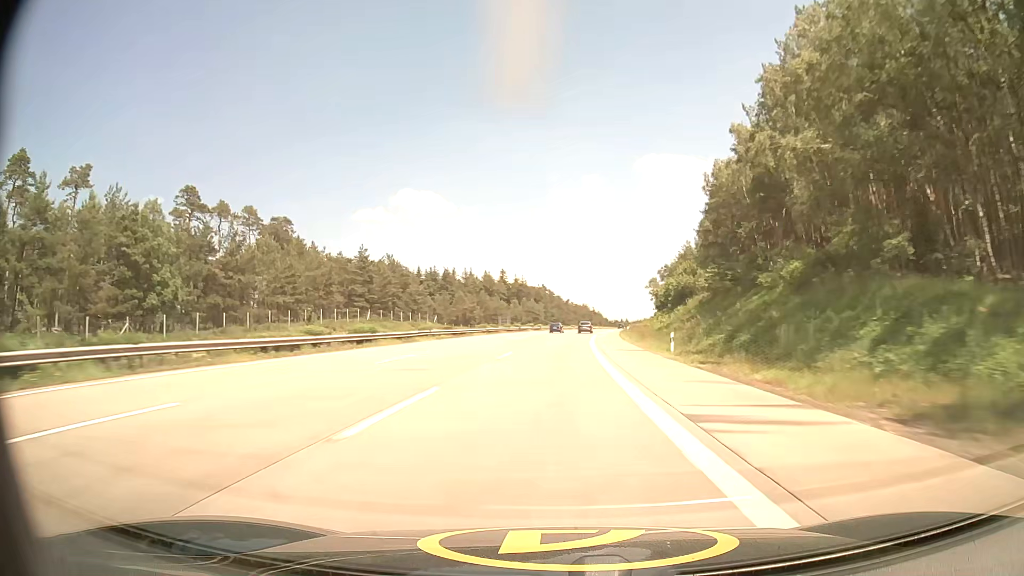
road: motorway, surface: asphalt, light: Day
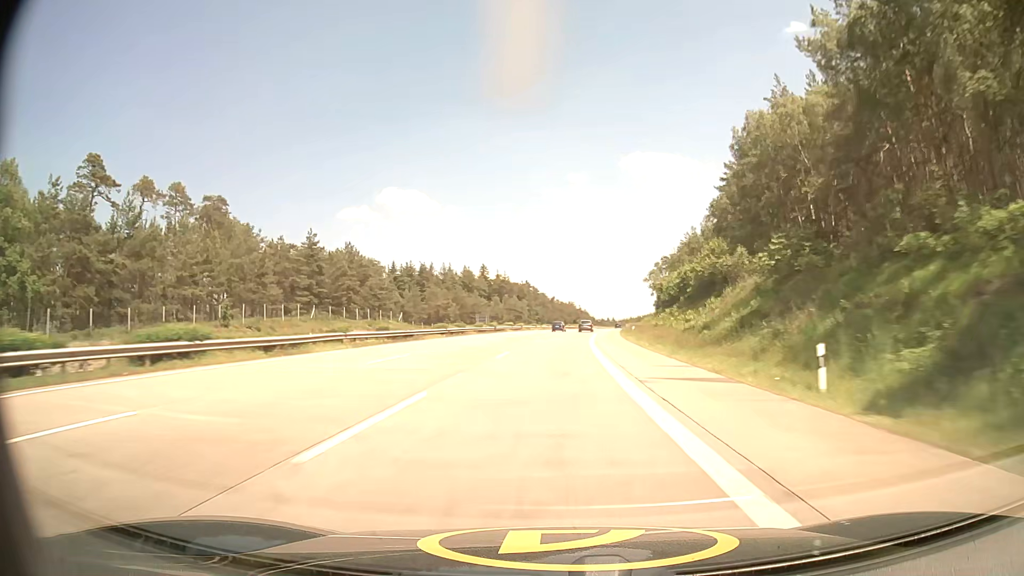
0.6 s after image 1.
(+0.2, +19.5) m; +1°
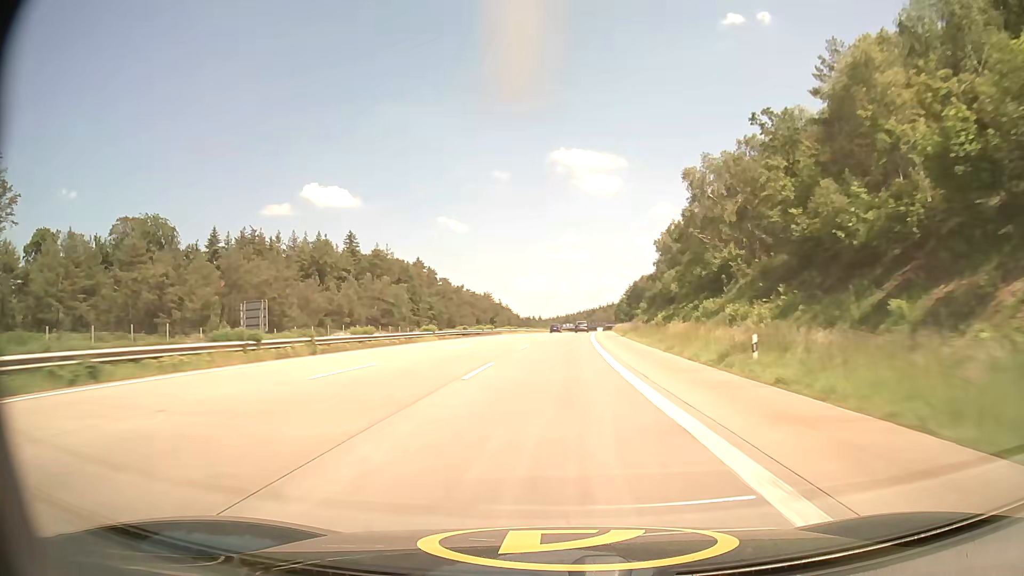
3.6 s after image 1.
(+5.2, +96.7) m; +7°
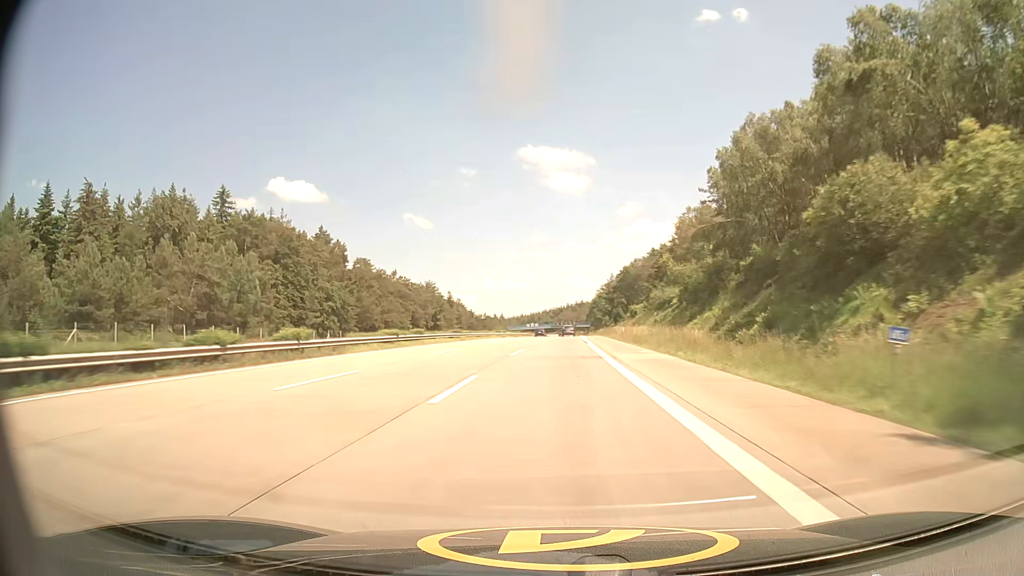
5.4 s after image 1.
(+1.6, +57.3) m; +3°
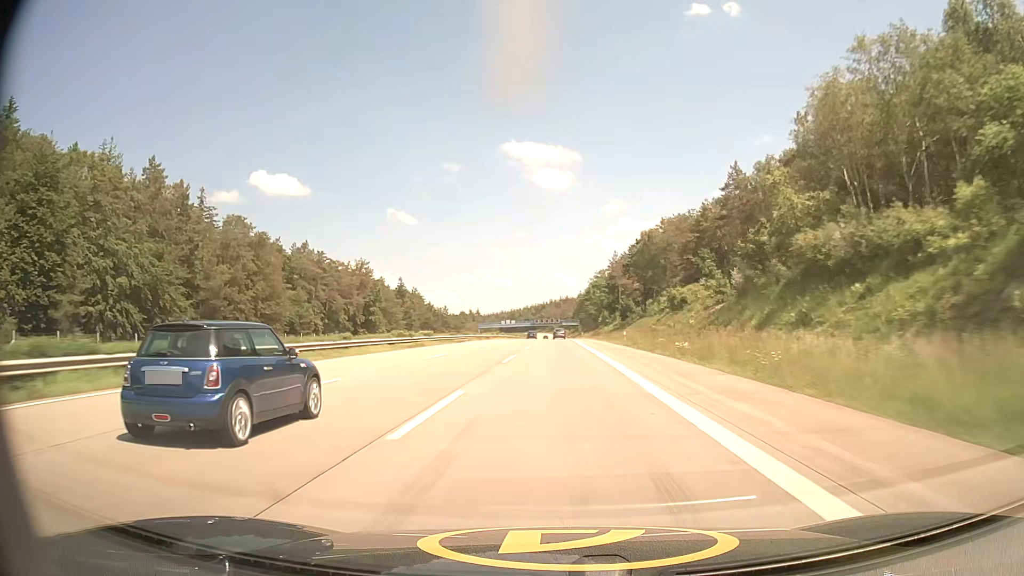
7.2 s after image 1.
(+1.0, +57.3) m; +2°
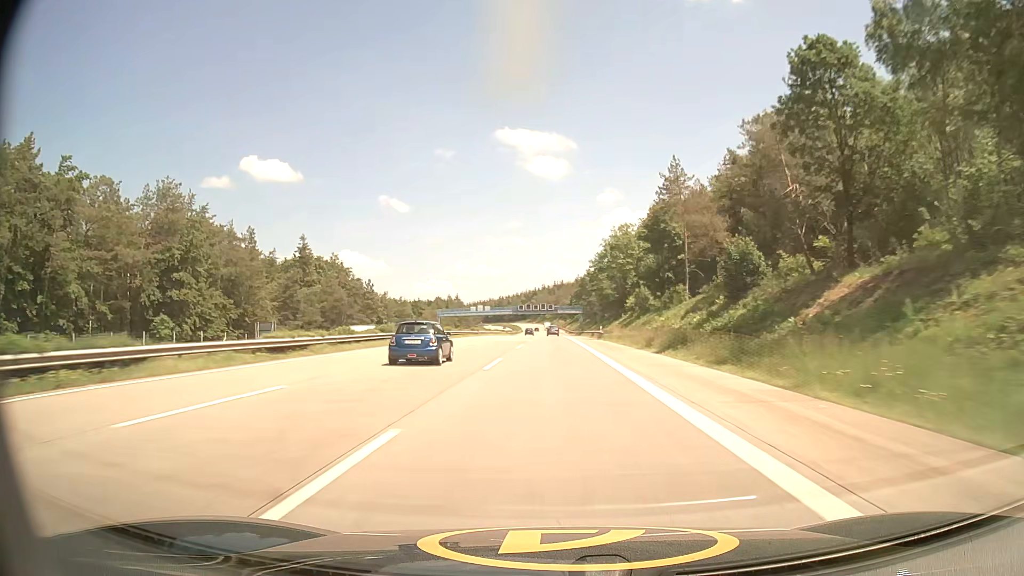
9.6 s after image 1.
(+0.5, +76.9) m; +1°
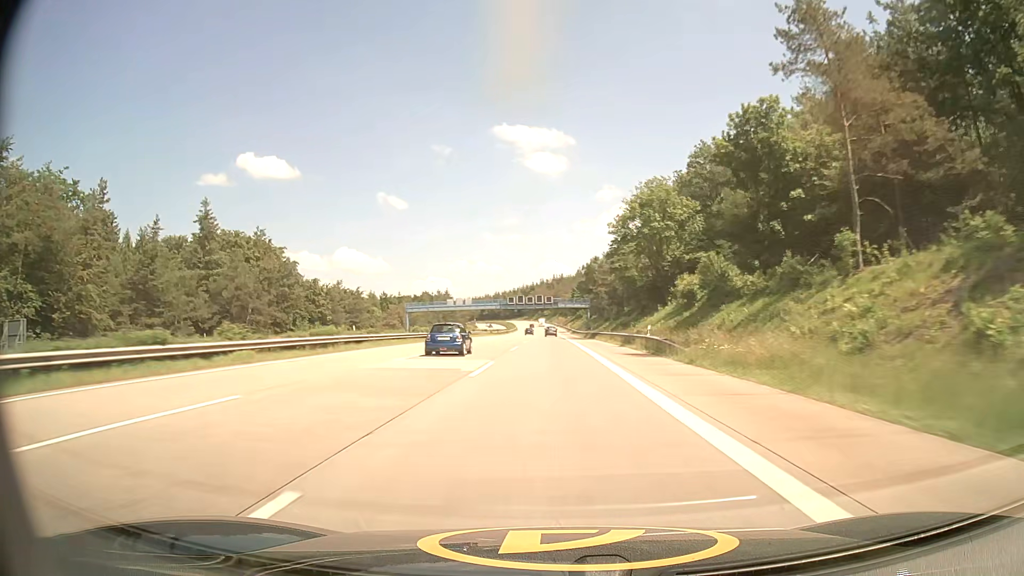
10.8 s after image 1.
(+0.1, +38.6) m; 0°
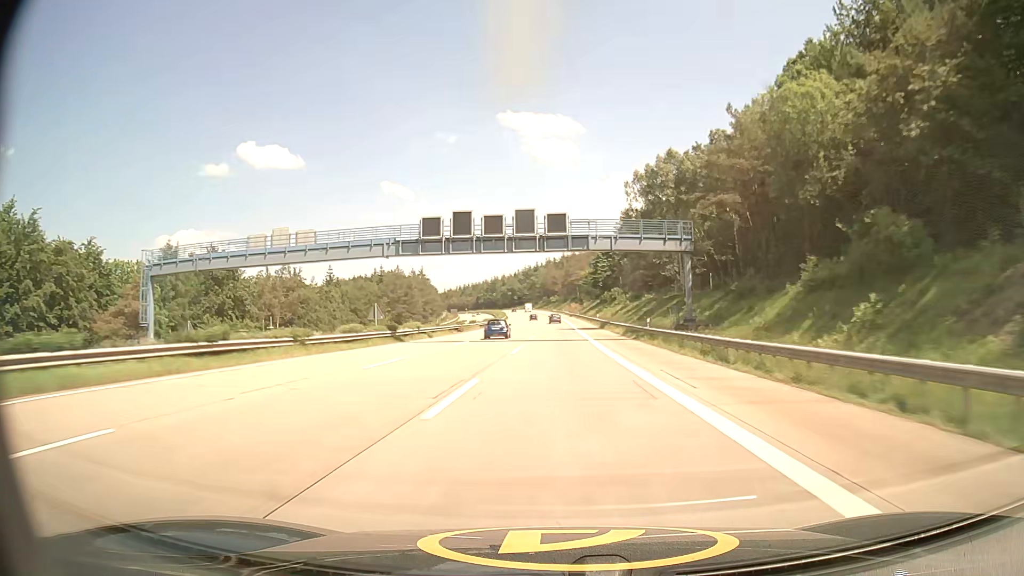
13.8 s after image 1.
(-0.6, +96.7) m; -1°
(0, +10) (0, +20) (0, +30) (0, +40) (0, +50) (0, +60) (0, +70) (0, +80) (0, +90) (0, +100) m
